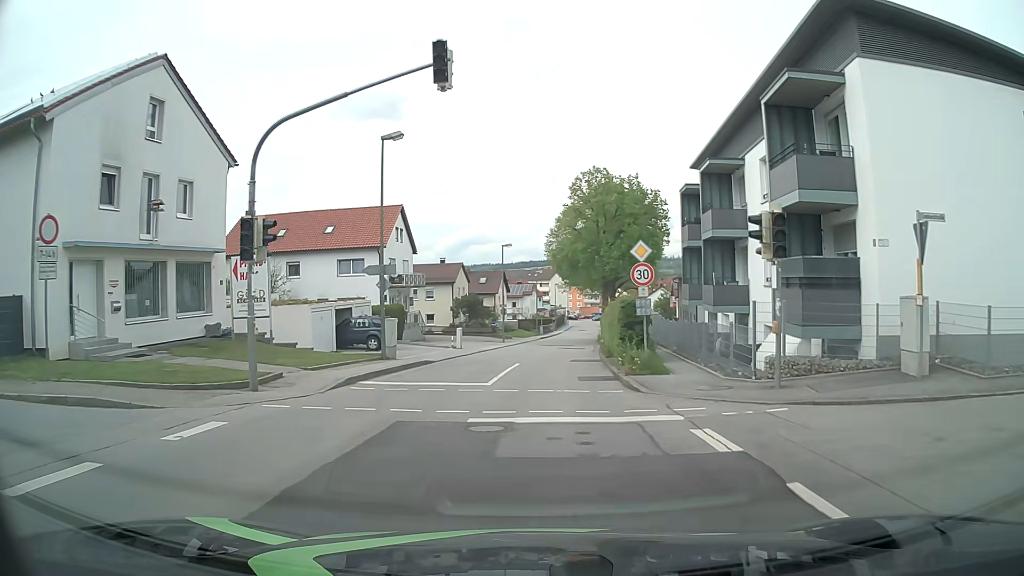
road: unclassified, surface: asphalt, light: Day
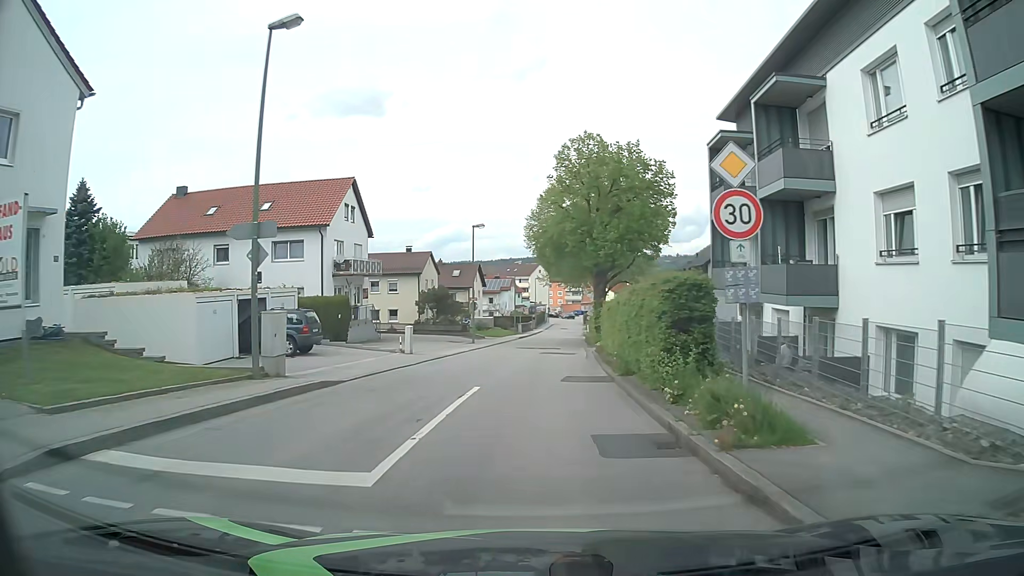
(+0.2, +9.5) m; +3°
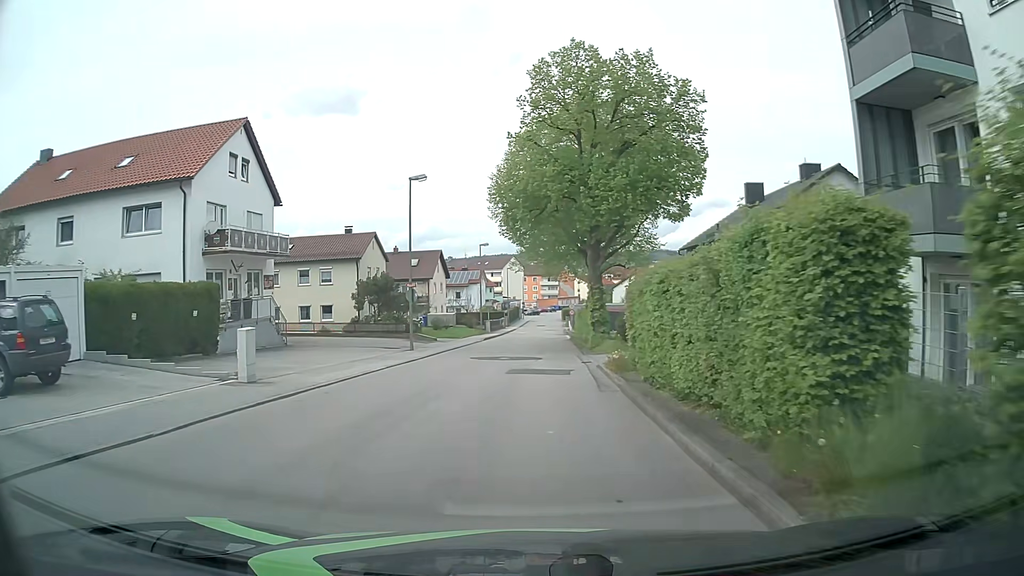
(0.0, +14.4) m; +1°
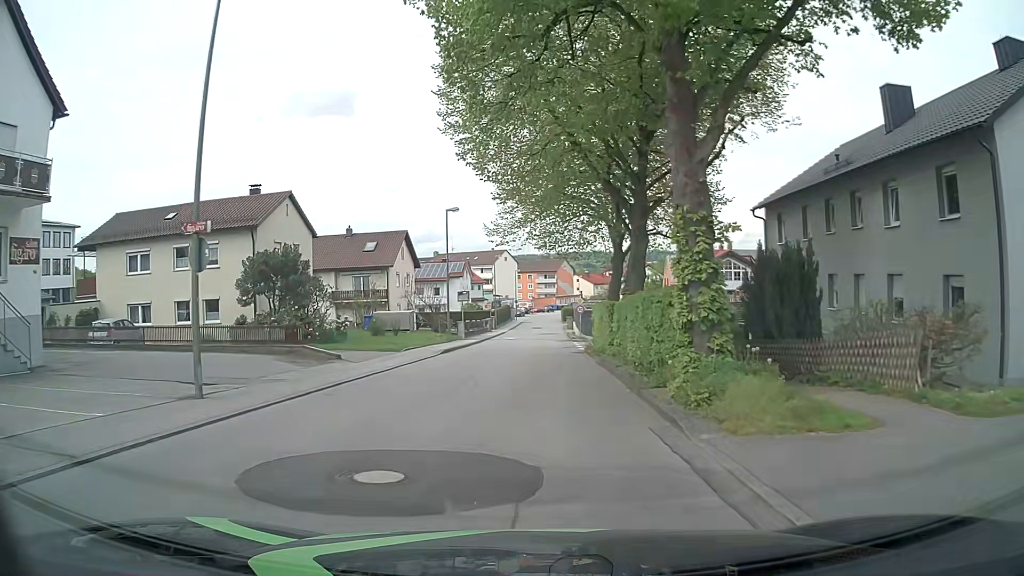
(+0.2, +19.3) m; 0°
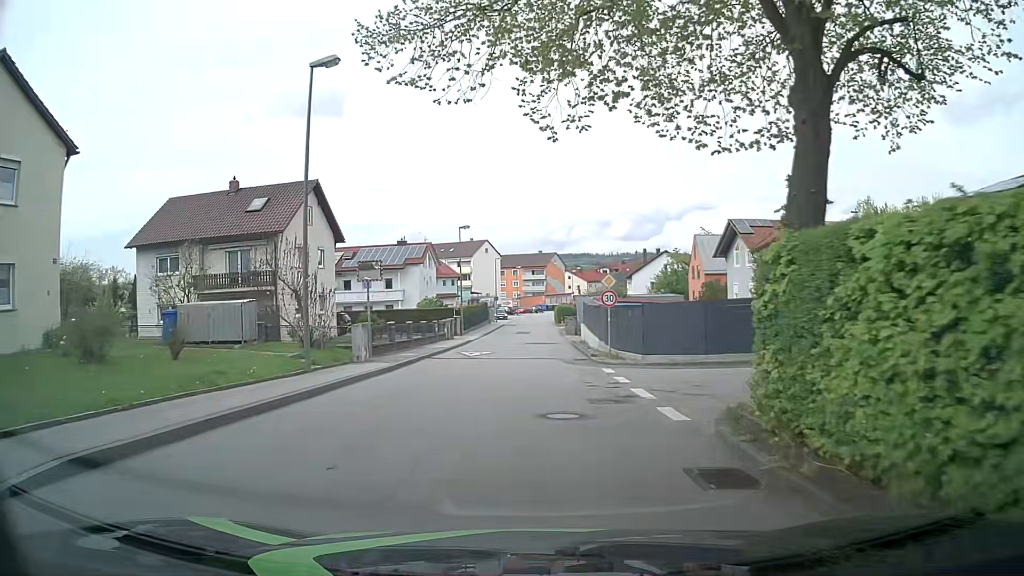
(+0.1, +24.2) m; 0°
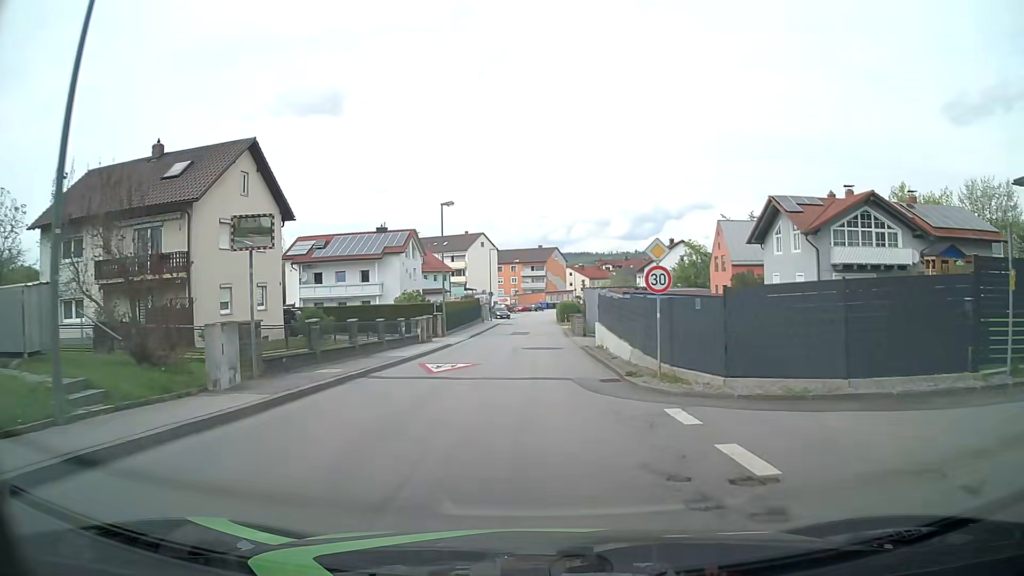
(+0.1, +9.7) m; +1°
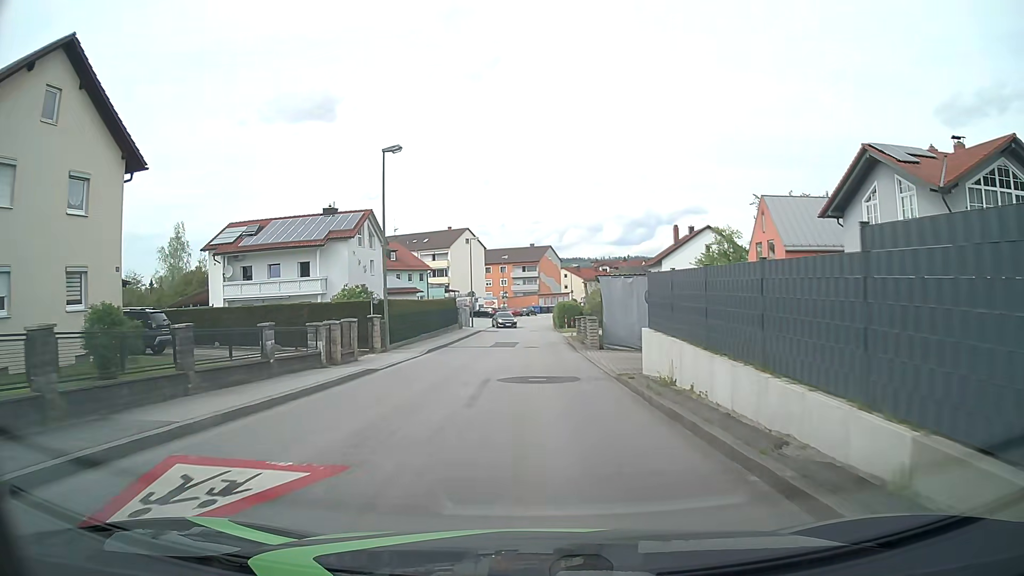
(0.0, +14.5) m; +1°
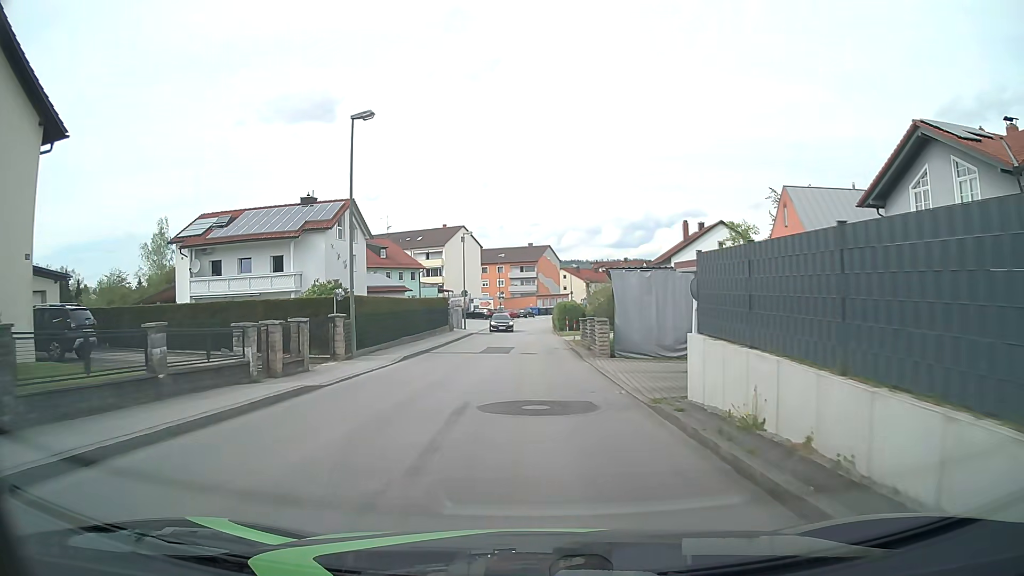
(-0.1, +4.8) m; -1°
(0, +10) (0, +20) (0, +30) (0, +40) (0, +50) (0, +60) (+1, +70) (+2, +80) (+5, +90) (+8, +99) m
